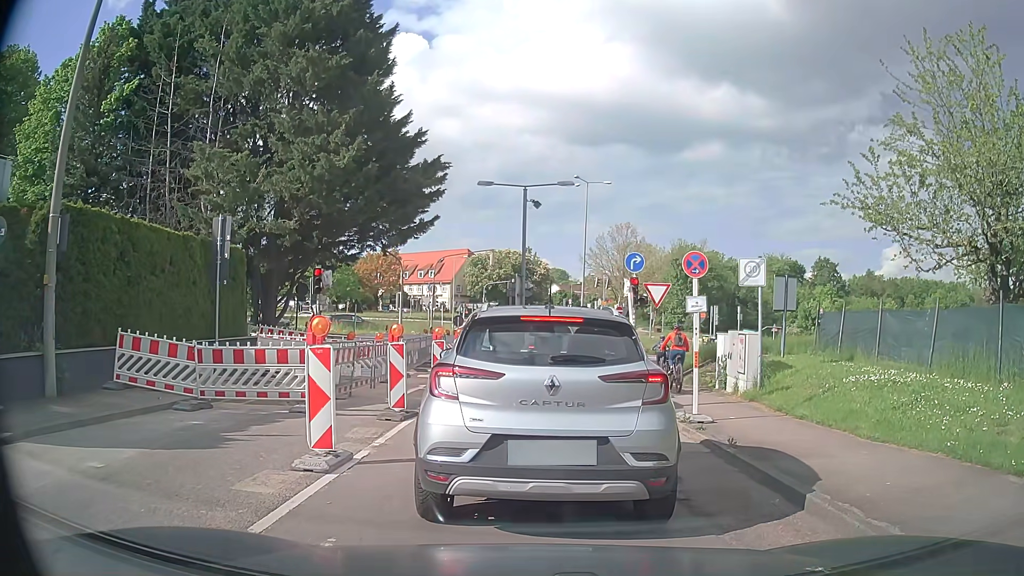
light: Day
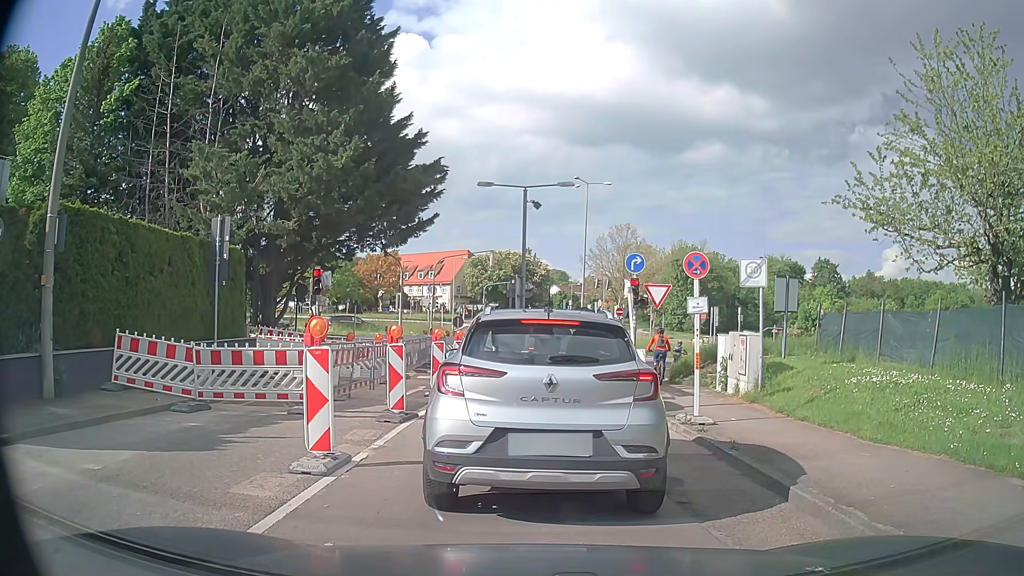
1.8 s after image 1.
(0.0, +0.1) m; 0°
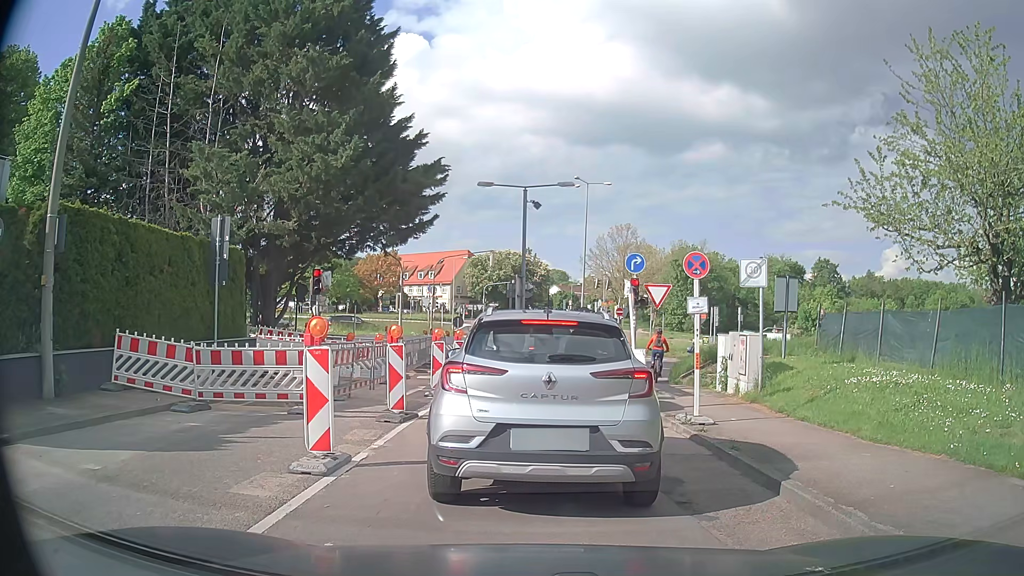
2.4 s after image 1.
(0.0, 0.0) m; 0°
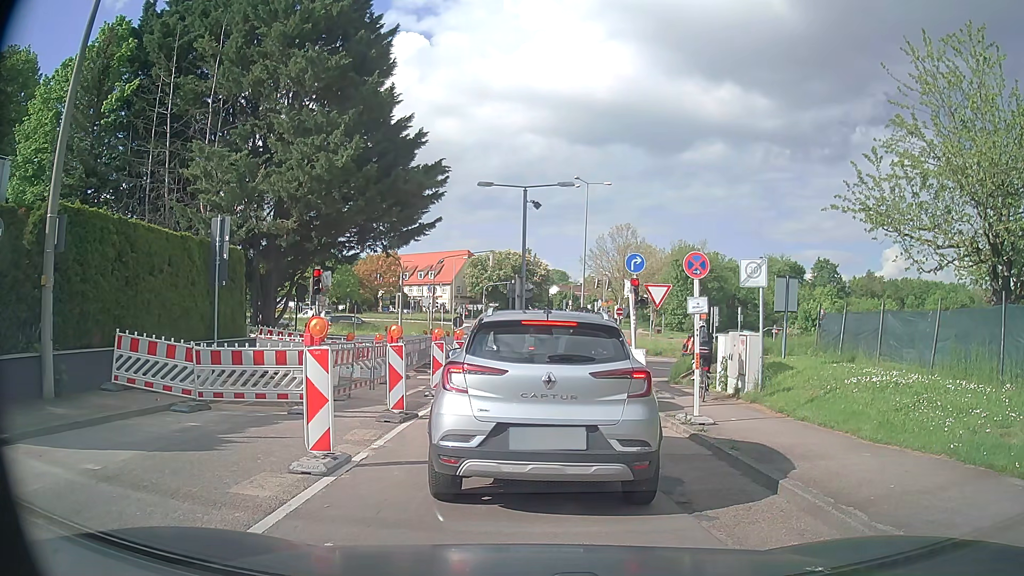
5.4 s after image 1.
(0.0, 0.0) m; 0°
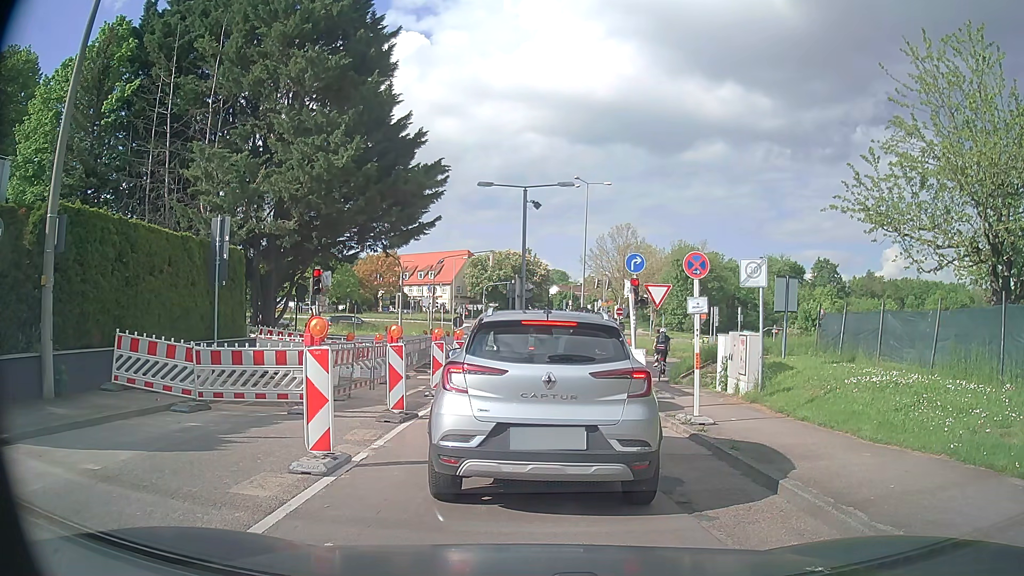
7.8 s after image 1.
(0.0, 0.0) m; 0°
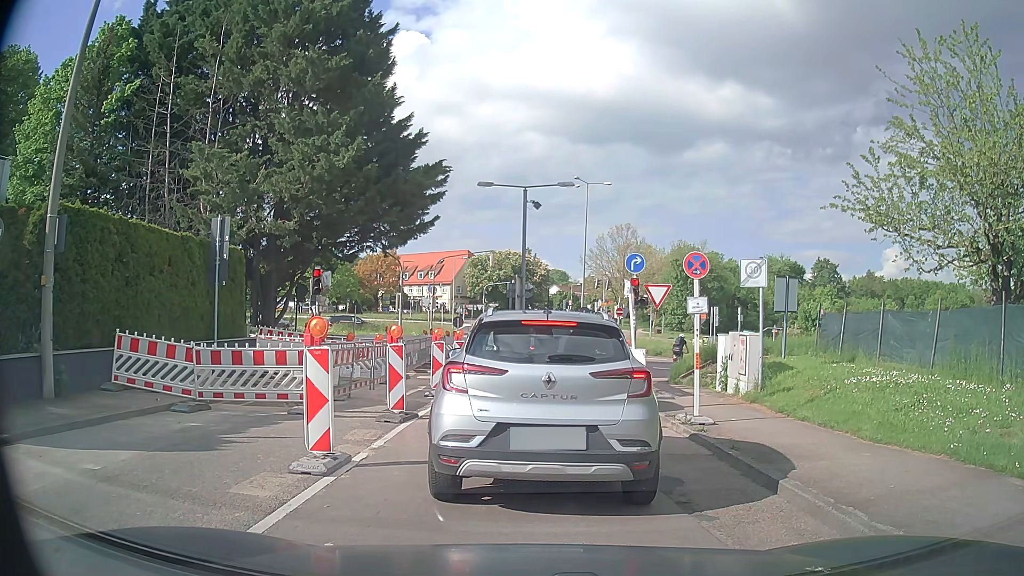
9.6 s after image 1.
(0.0, 0.0) m; 0°
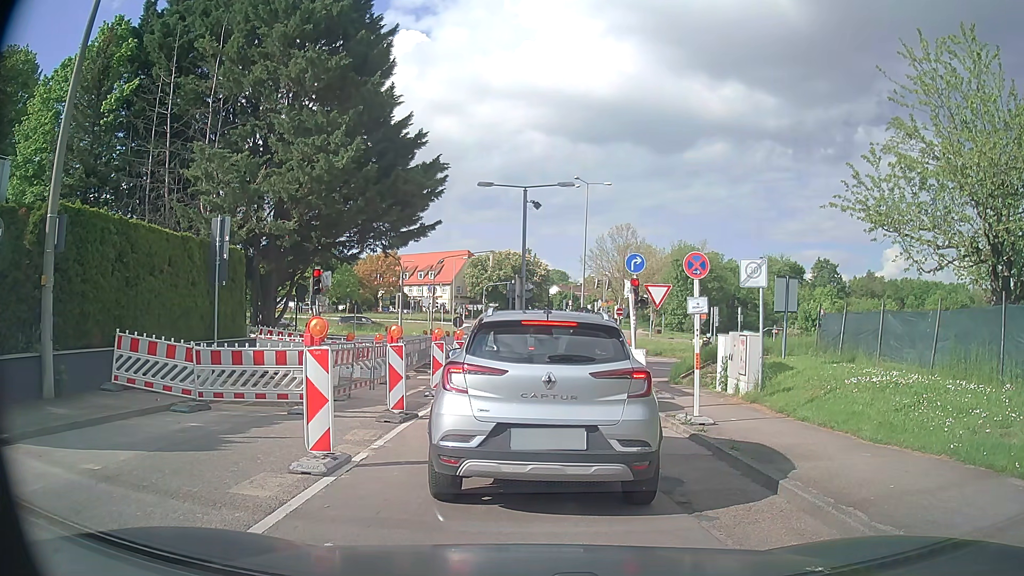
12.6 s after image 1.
(0.0, 0.0) m; 0°
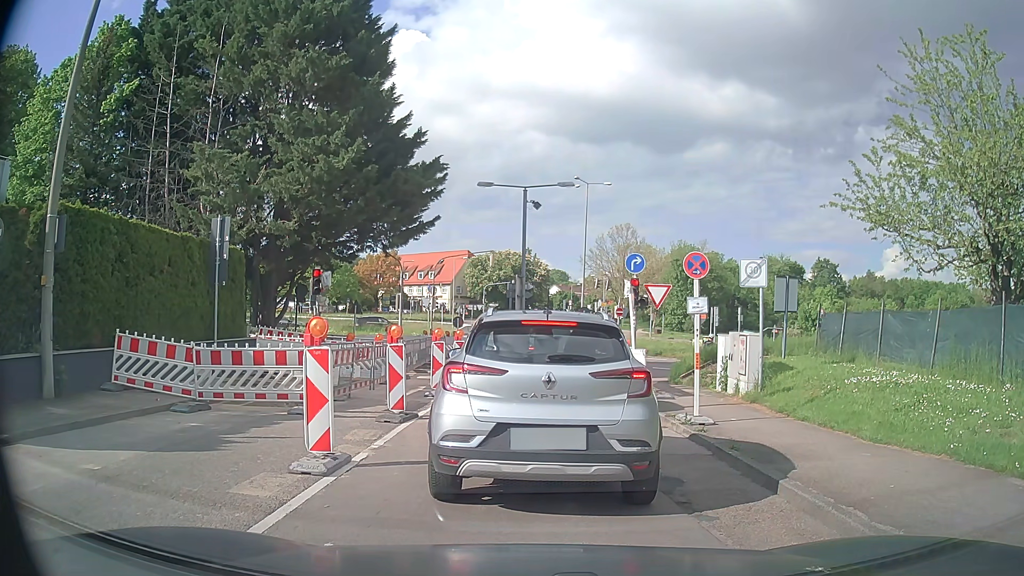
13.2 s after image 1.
(0.0, 0.0) m; 0°
